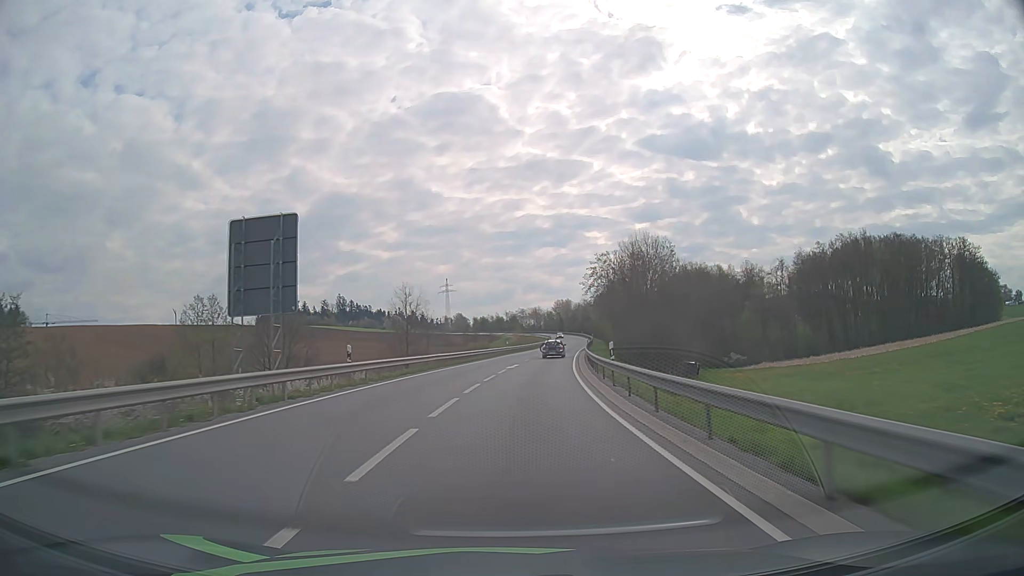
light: Day
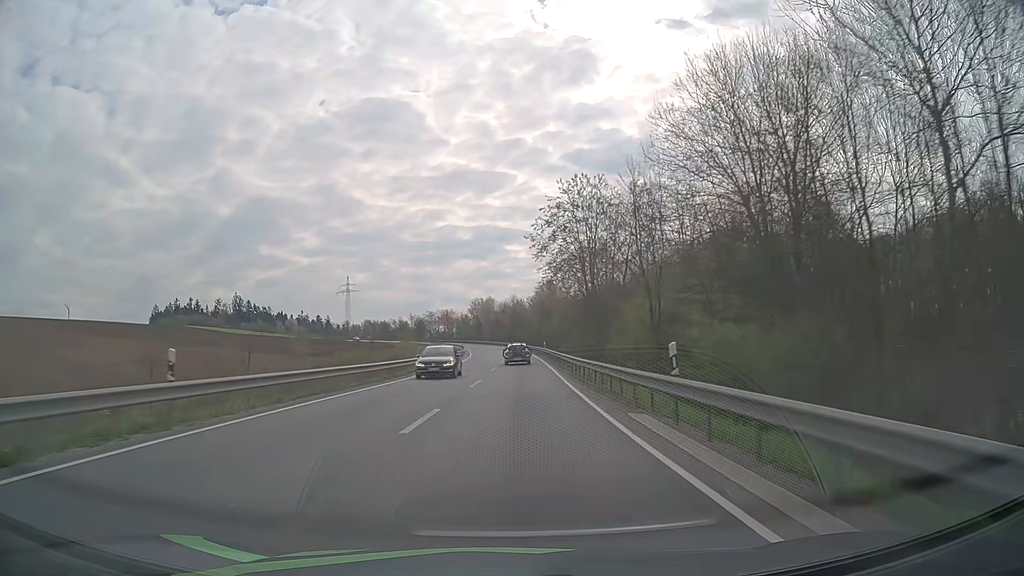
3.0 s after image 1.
(+4.7, +62.7) m; +7°
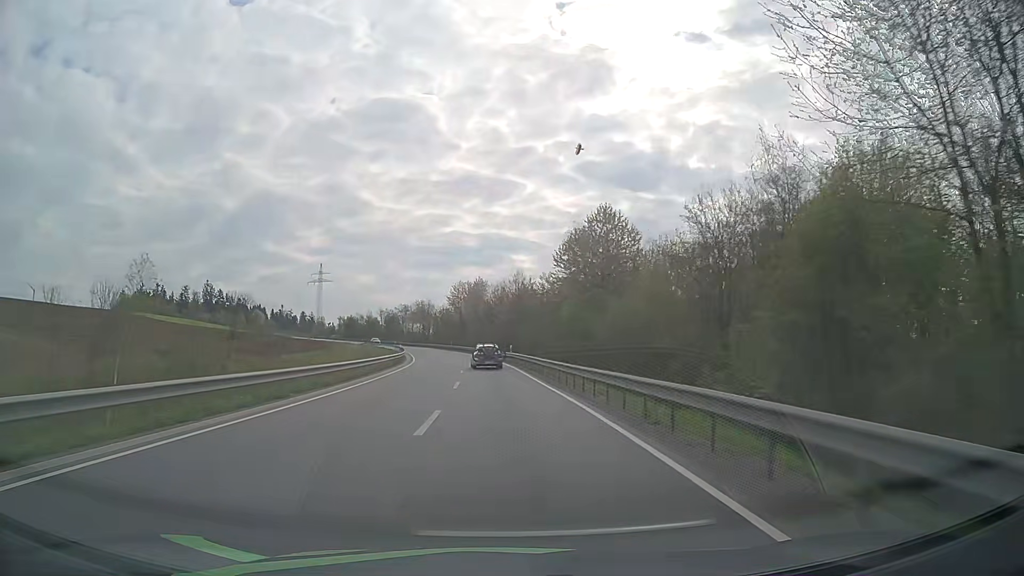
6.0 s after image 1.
(+1.0, +63.2) m; 0°
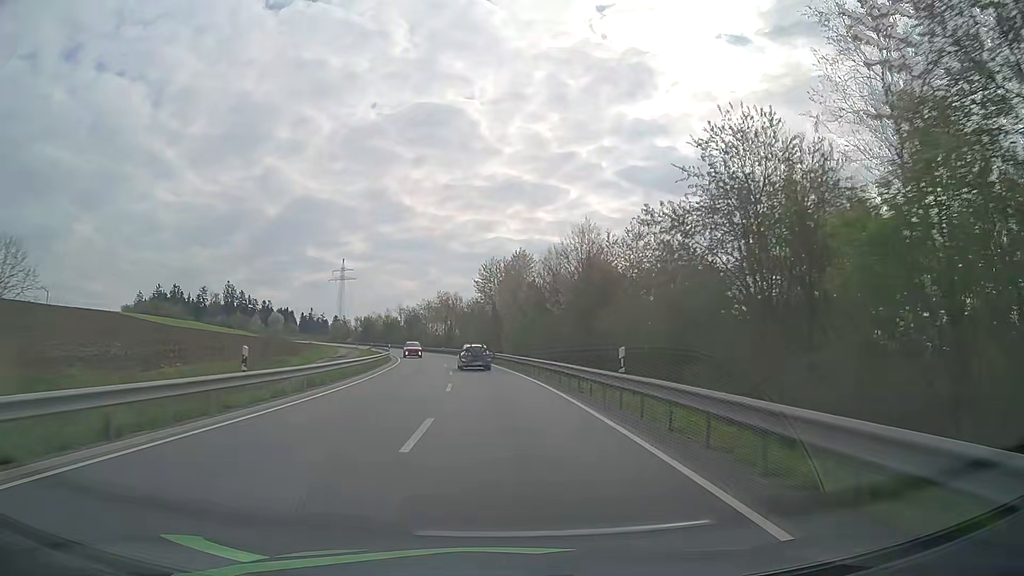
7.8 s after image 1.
(-1.0, +37.9) m; -3°
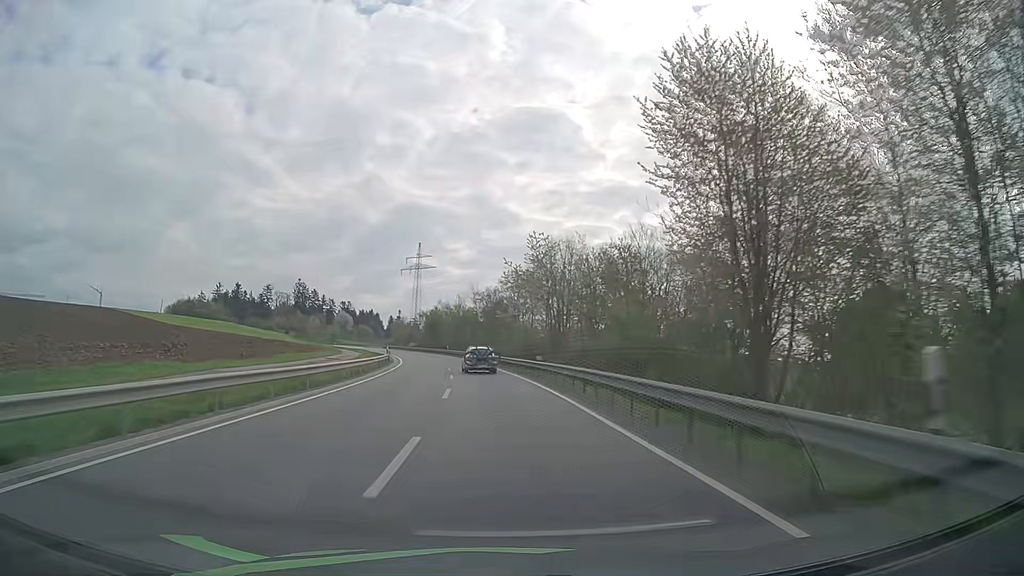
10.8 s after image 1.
(-5.0, +62.8) m; -9°
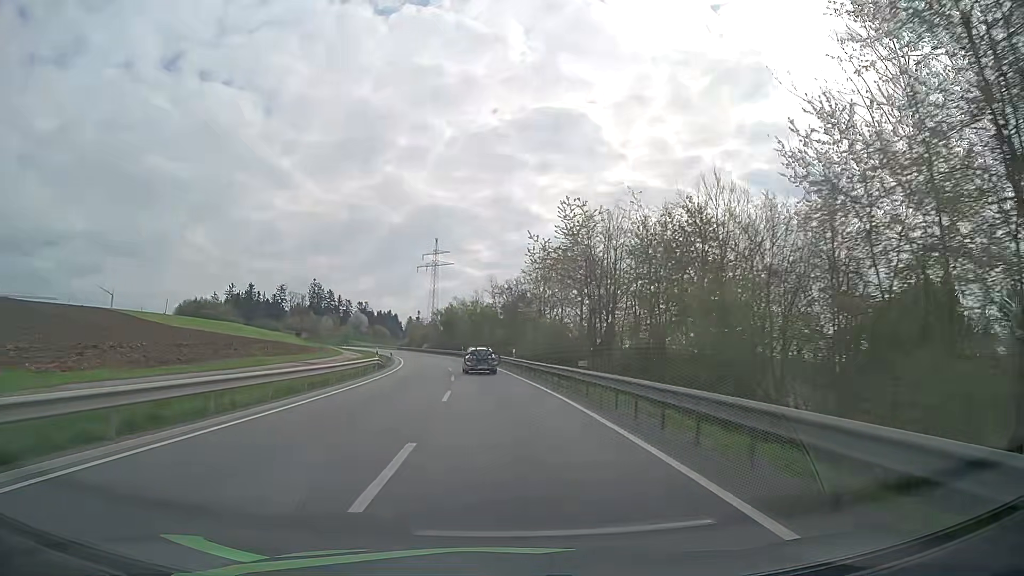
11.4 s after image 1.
(-0.2, +12.6) m; -1°
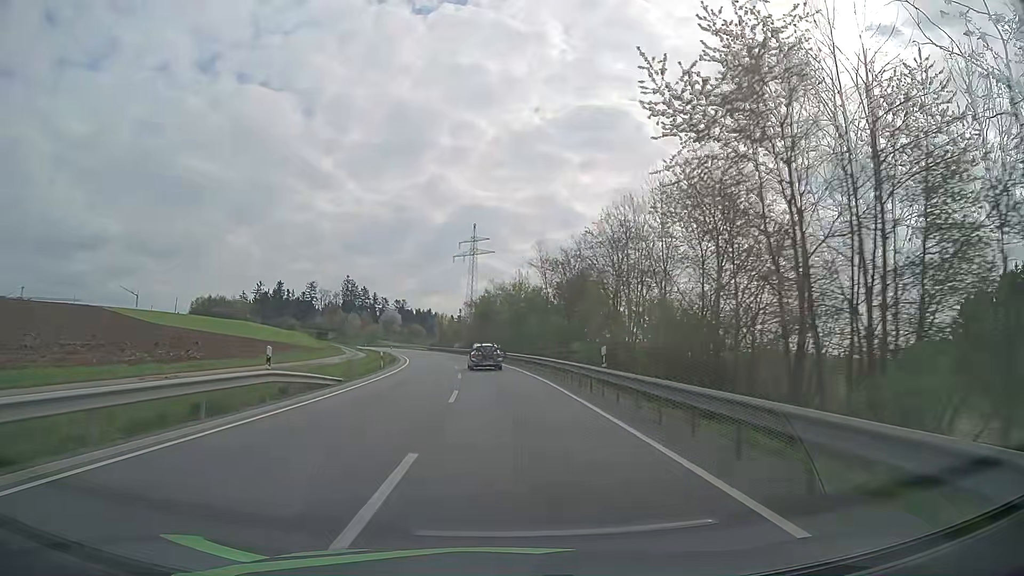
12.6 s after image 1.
(-0.9, +25.3) m; -4°
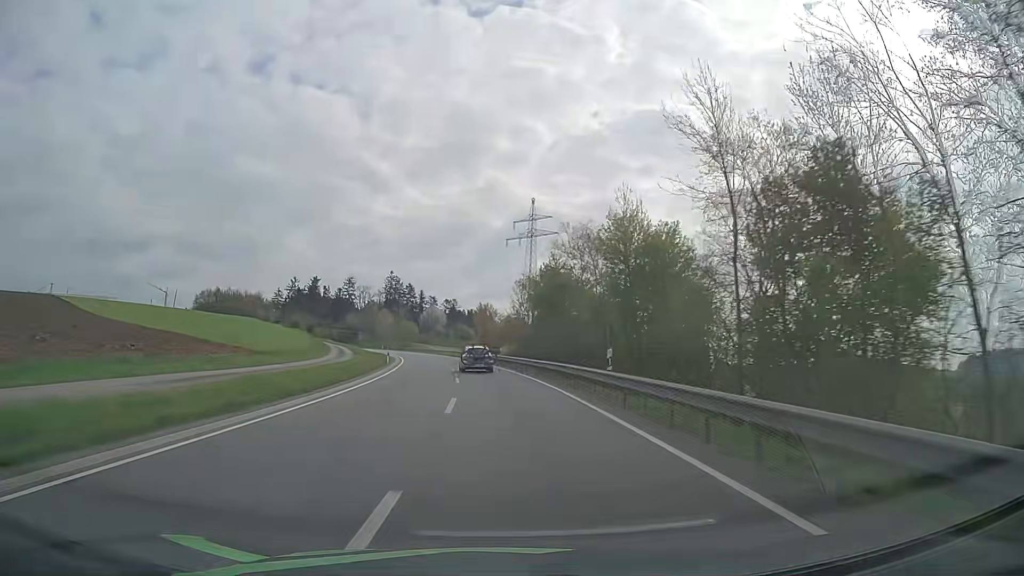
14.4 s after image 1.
(-1.7, +38.6) m; -5°
(0, +10) (0, +20) (-1, +30) (-2, +40) (-3, +50) (-4, +60) (-6, +70) (-8, +80) (-10, +89) (-12, +99) m
